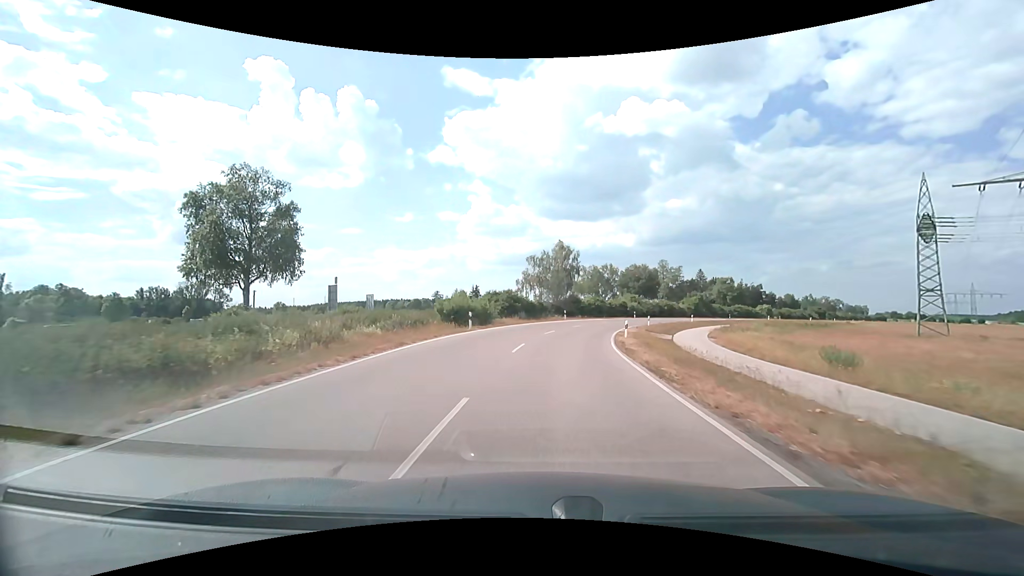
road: unclassified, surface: asphalt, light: Day
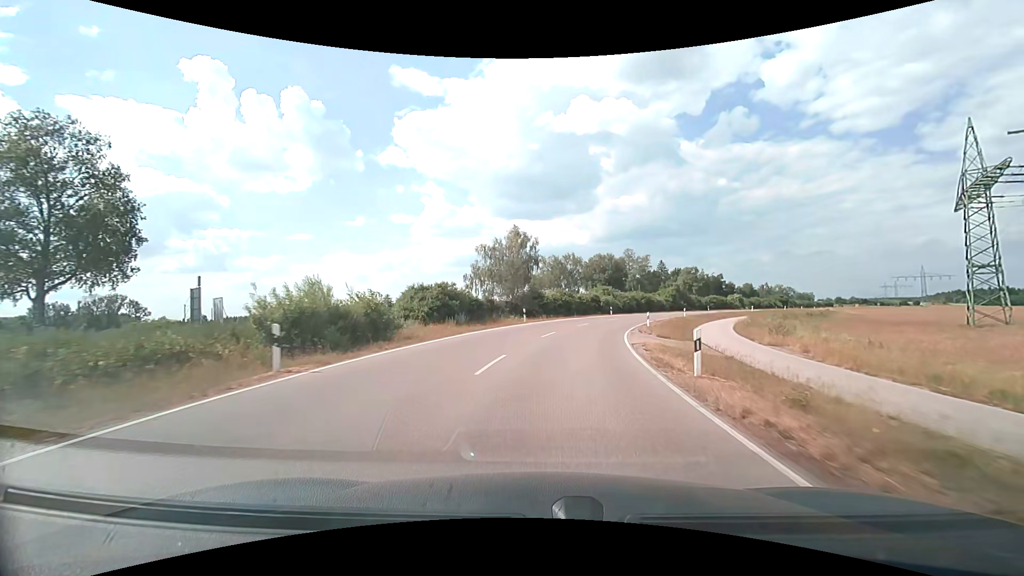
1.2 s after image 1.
(+0.6, +17.5) m; +5°
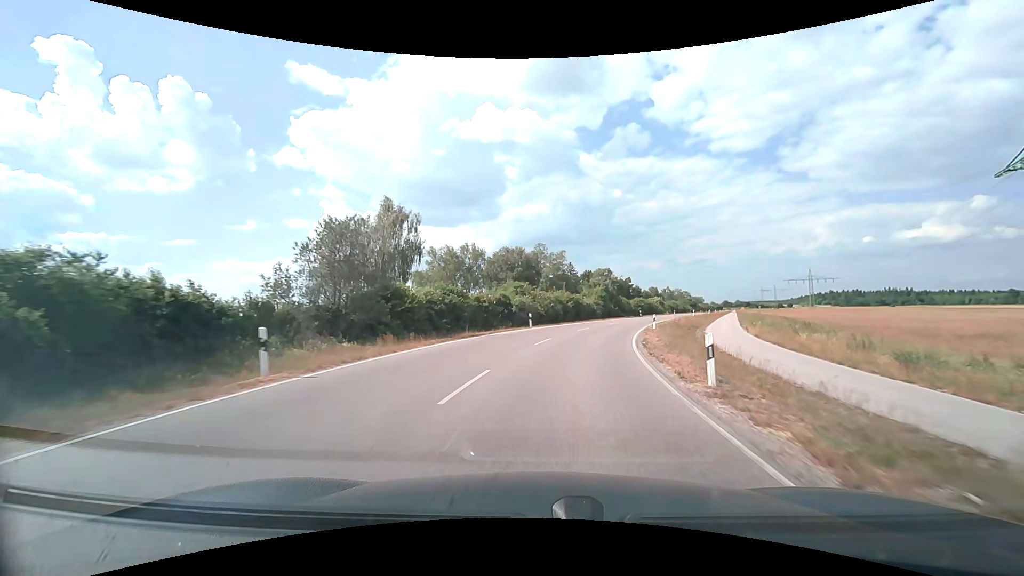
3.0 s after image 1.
(+2.2, +26.0) m; +10°
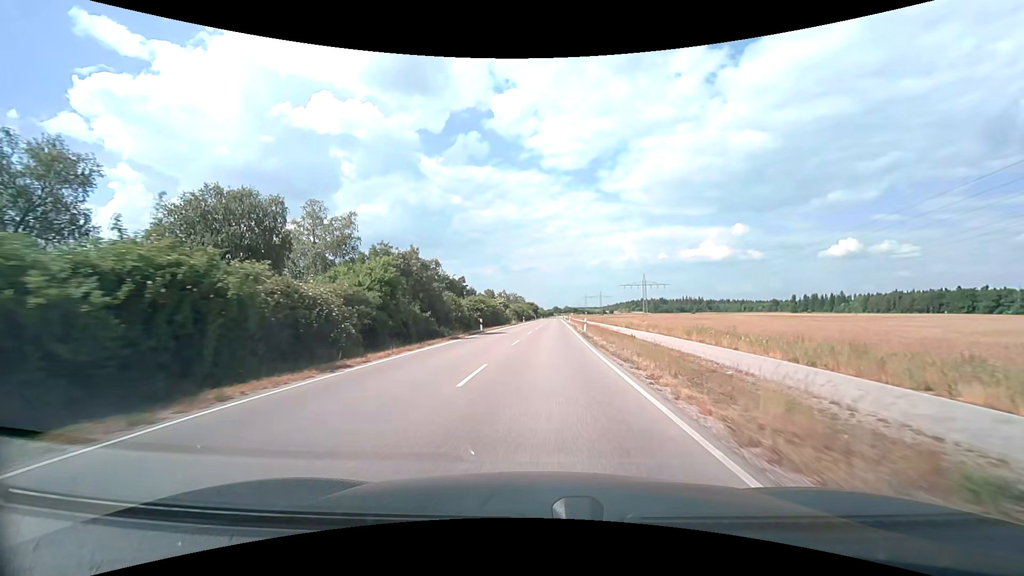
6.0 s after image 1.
(+7.8, +44.3) m; +19°
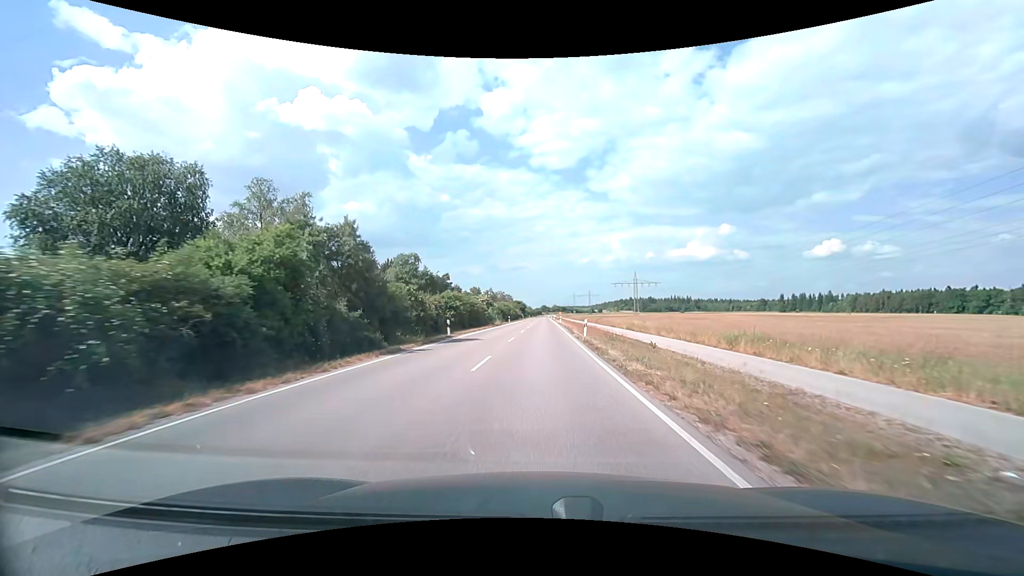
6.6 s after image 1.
(+0.1, +9.5) m; +2°
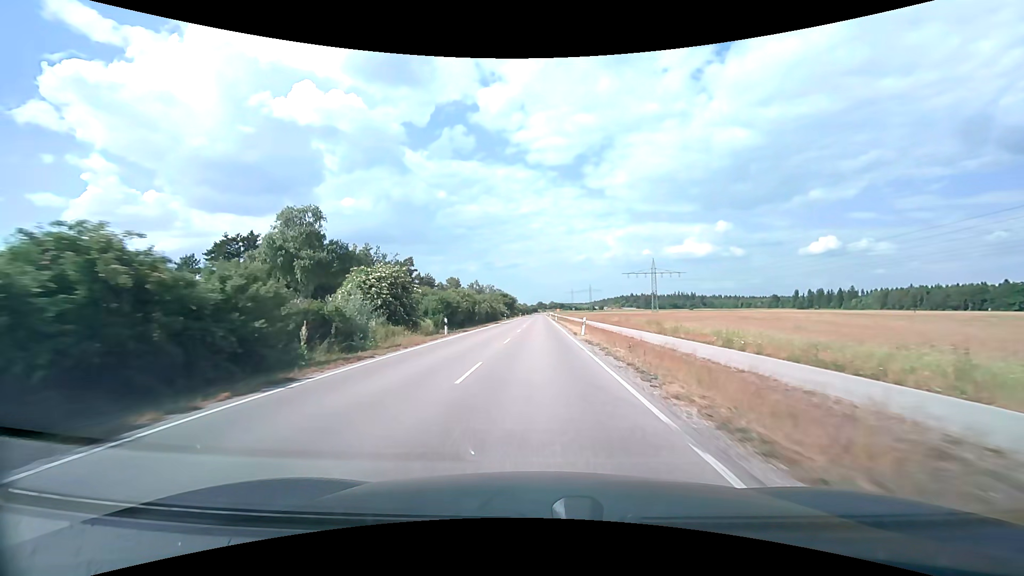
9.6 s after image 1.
(+0.6, +50.0) m; 0°
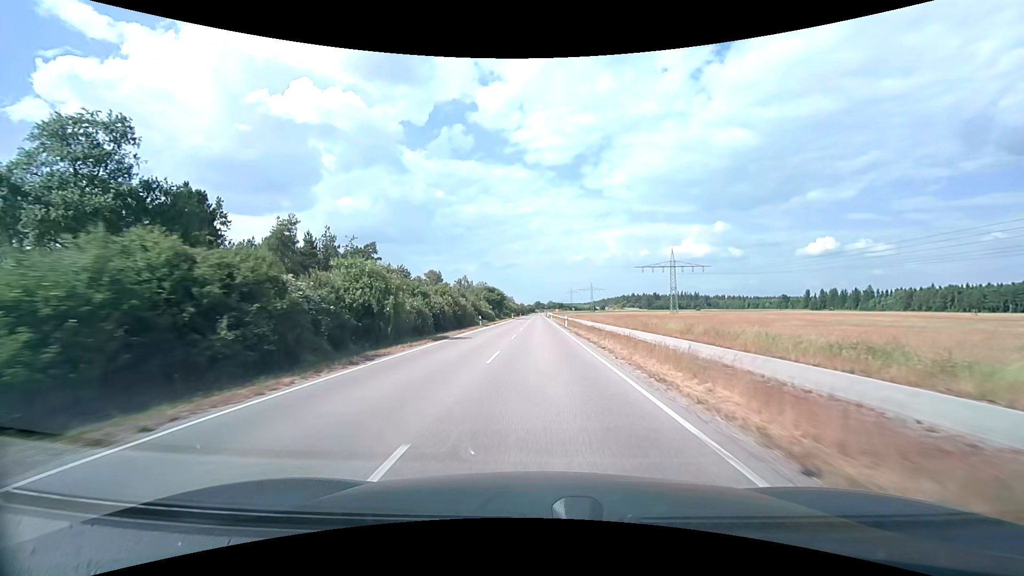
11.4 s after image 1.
(0.0, +32.1) m; 0°
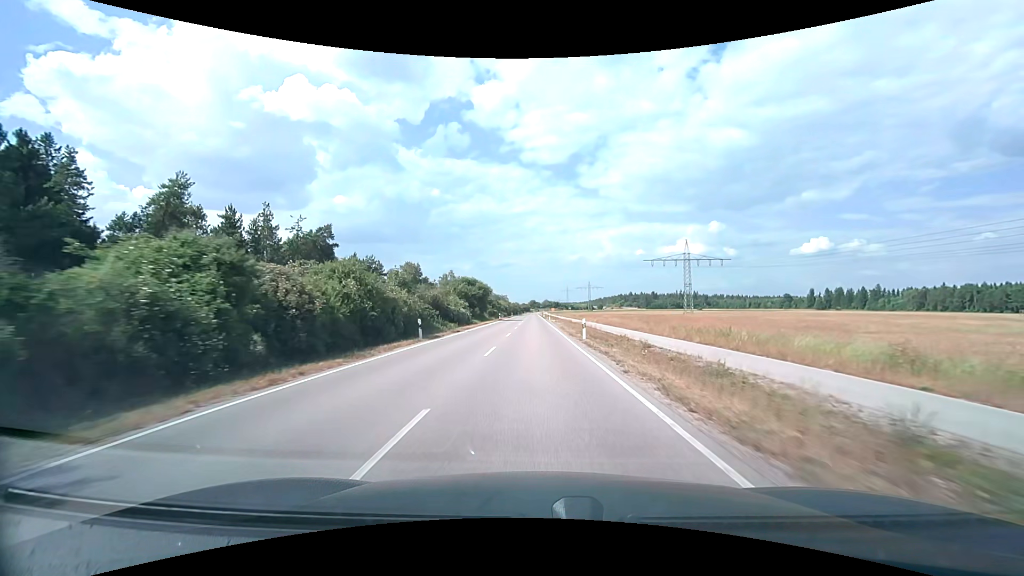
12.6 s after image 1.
(+0.2, +22.2) m; +1°
(0, +10) (0, +20) (0, +30) (0, +40) (0, +50) (0, +60) (0, +70) (0, +80) (0, +90) (0, +100) m
